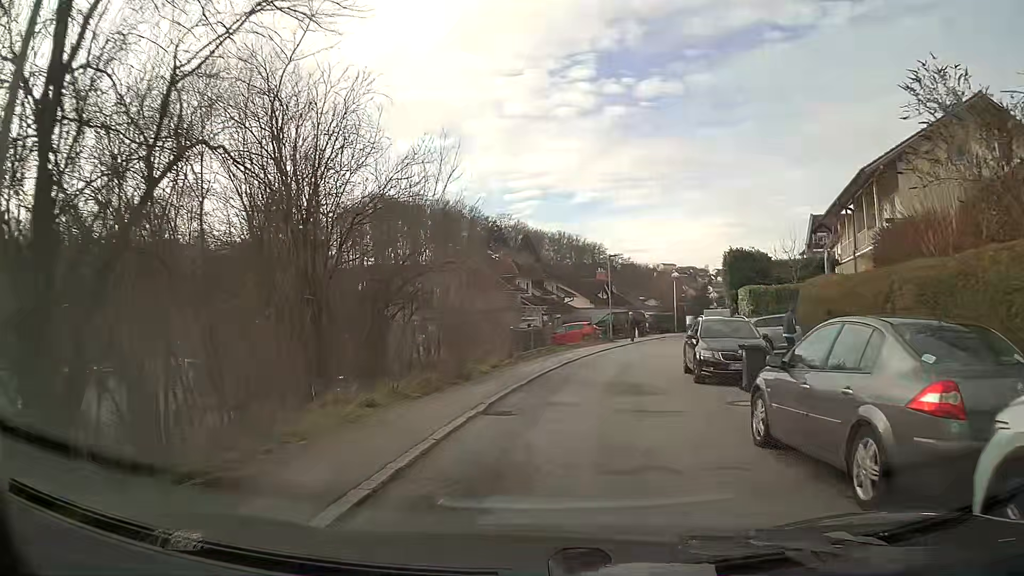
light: Day
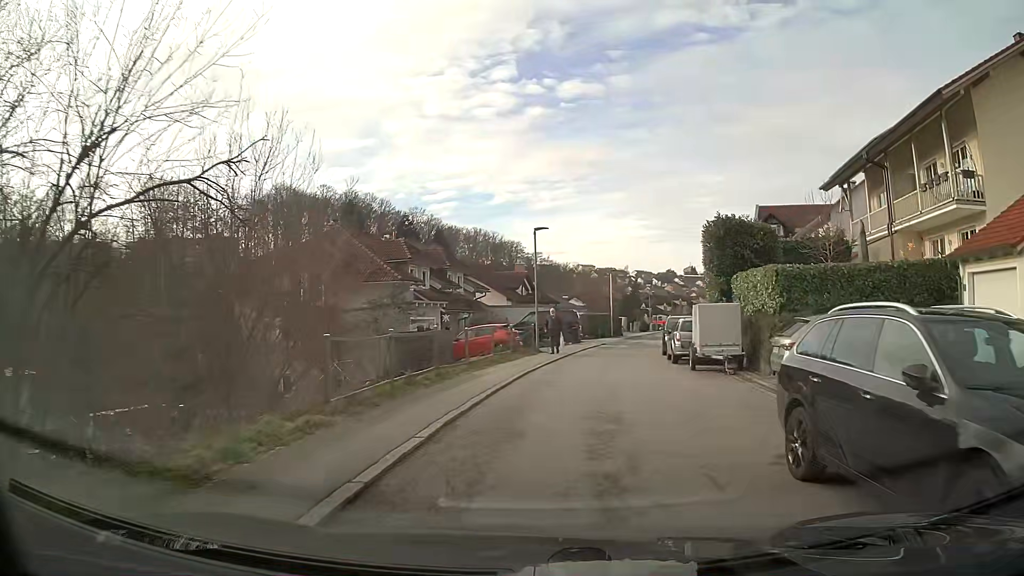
(+0.7, +12.1) m; +7°
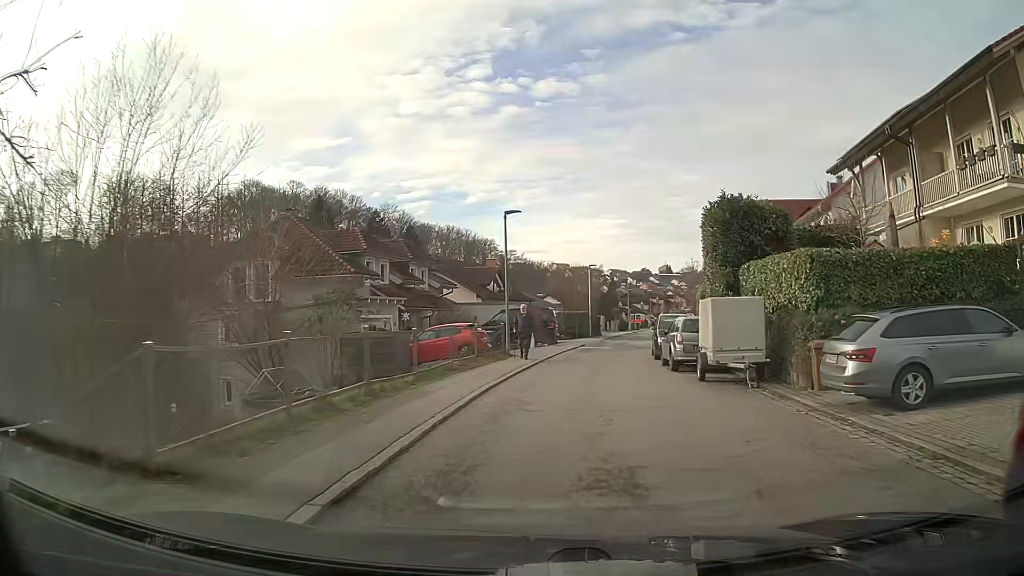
(+0.1, +4.0) m; +2°
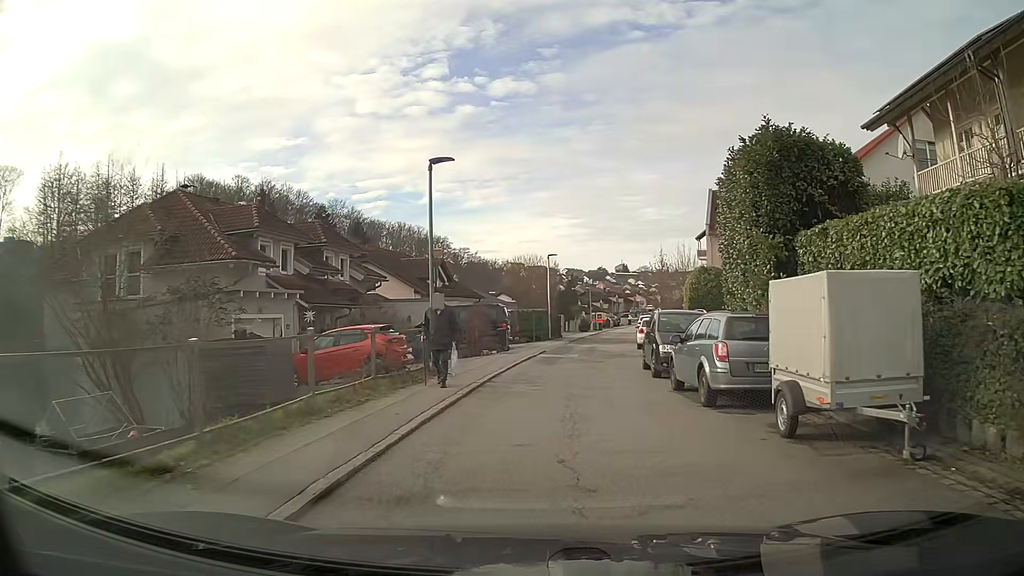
(+0.3, +7.8) m; +3°
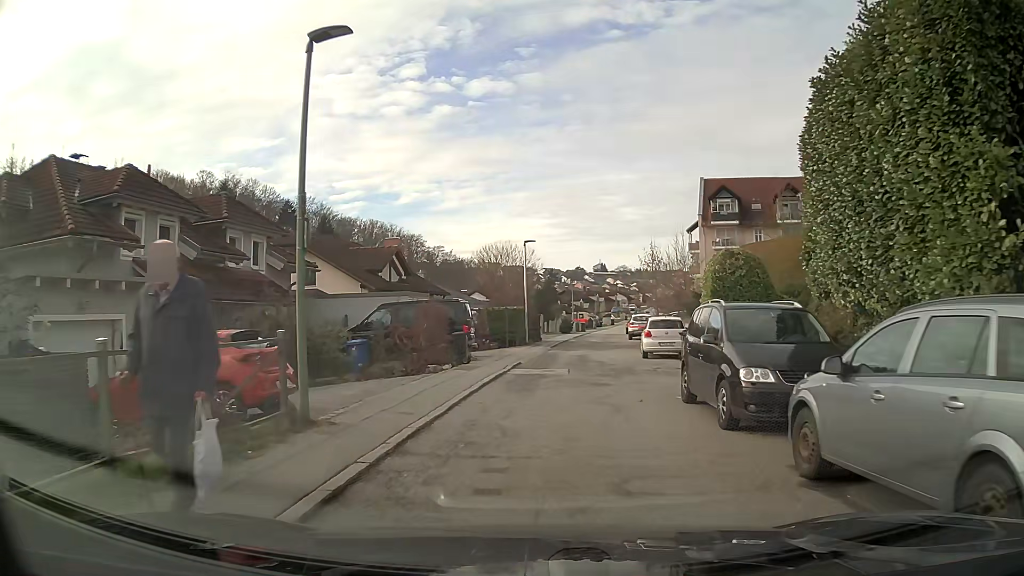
(+0.1, +7.6) m; +2°
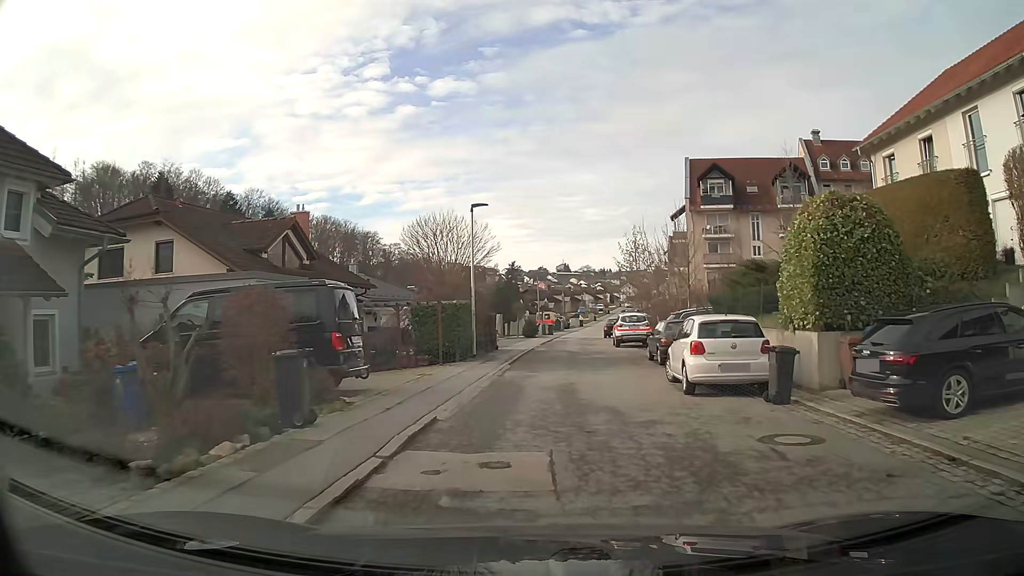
(+0.3, +11.4) m; +4°
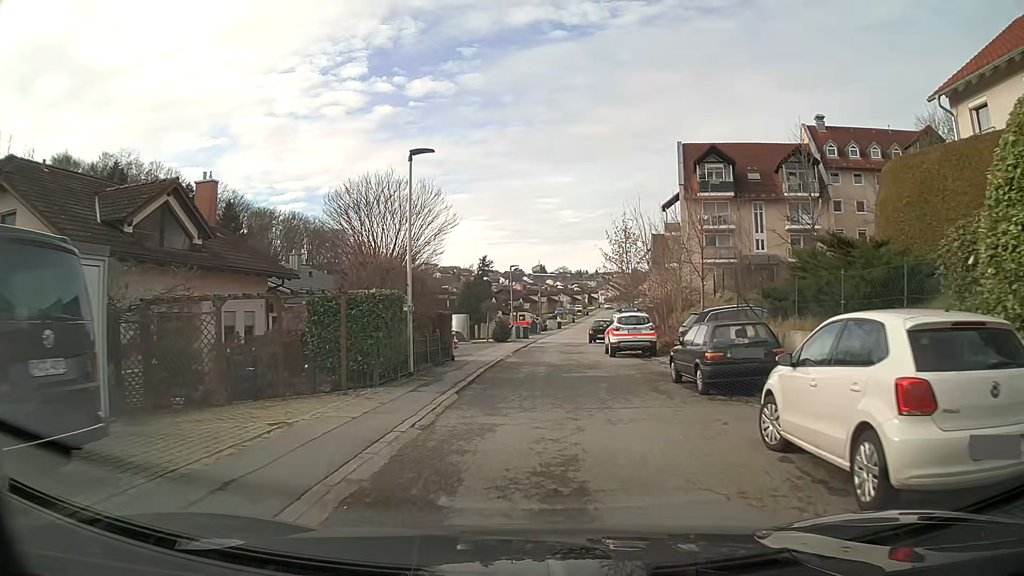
(+0.1, +7.9) m; +2°
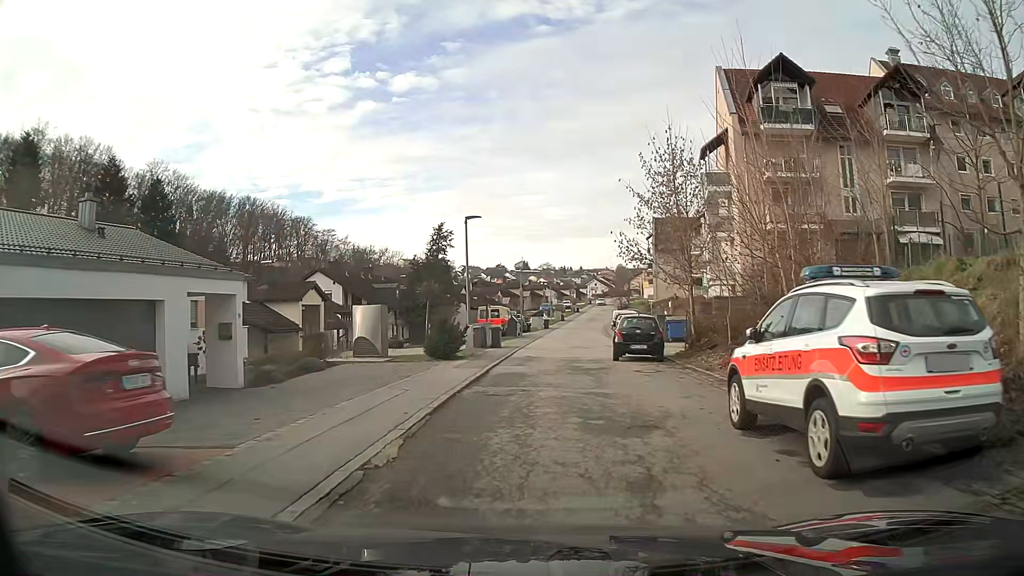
(+0.3, +20.7) m; +1°
(0, +10) (0, +20) (+1, +30) (+3, +40) (+4, +50) (+4, +60) (+5, +70) (+6, +80) (+7, +90) (+9, +99) m
